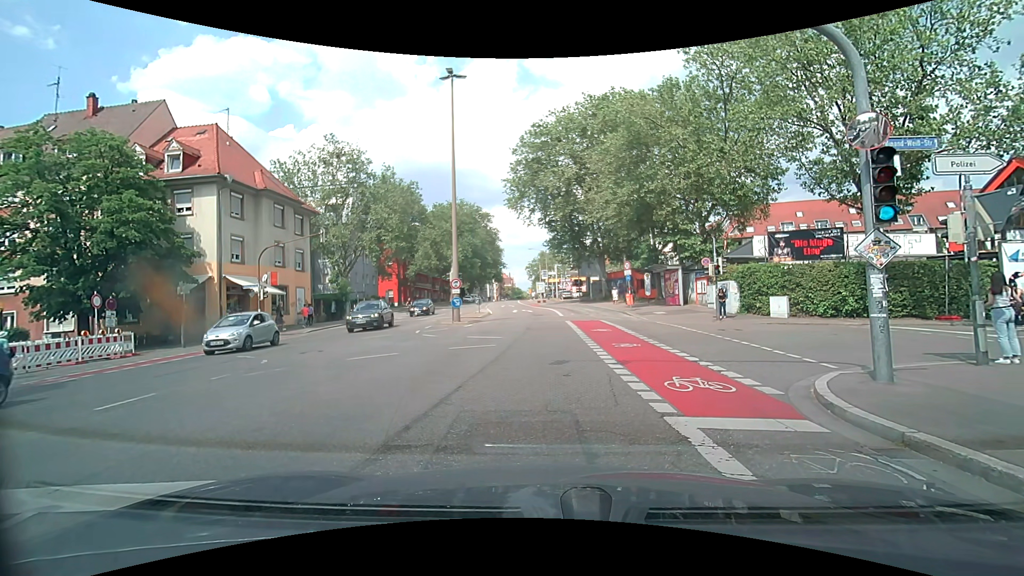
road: secondary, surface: asphalt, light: Day
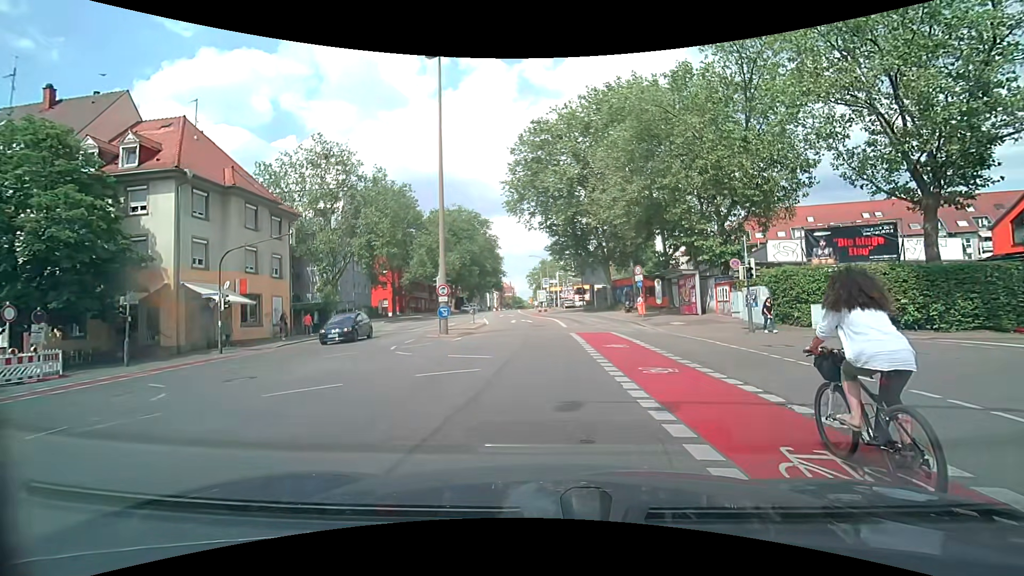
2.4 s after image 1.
(+0.1, +4.1) m; +1°
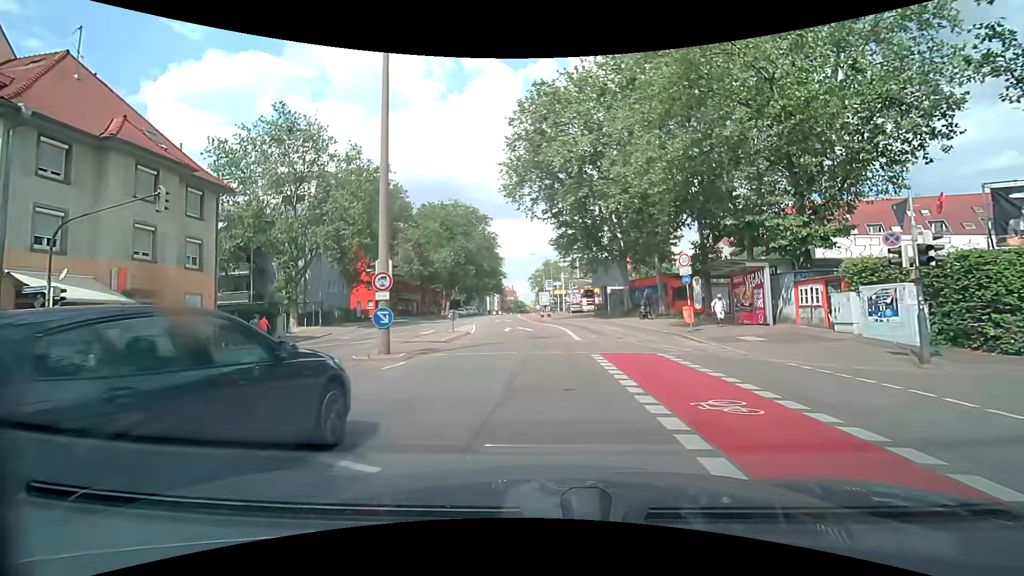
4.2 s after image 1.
(+0.1, +9.9) m; +1°
(0, +10) (0, +20) (-1, +30) (-2, +40) (-3, +50) (-4, +60) (-5, +70) (-6, +80) (-7, +90) (-7, +100) m
